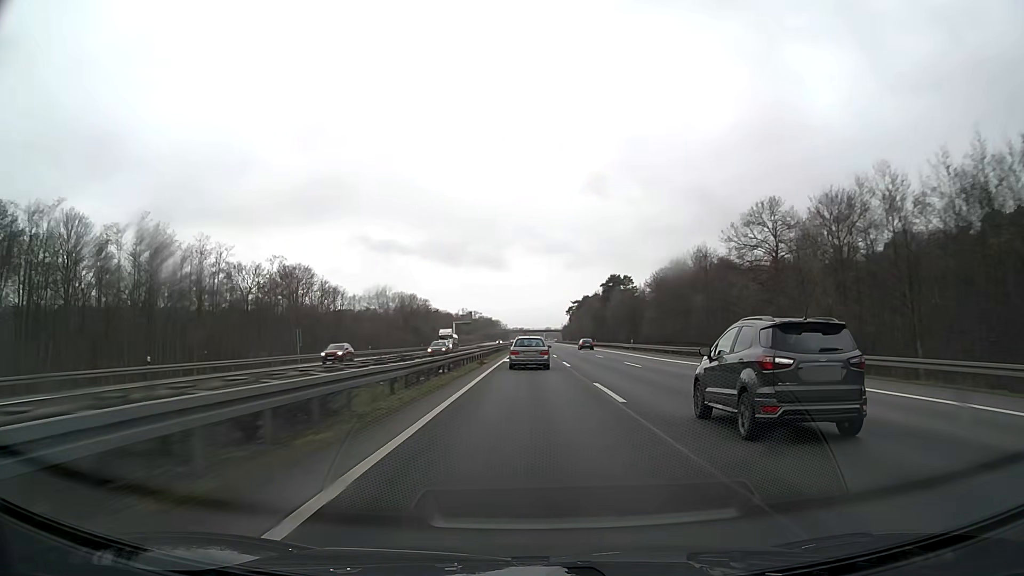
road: motorway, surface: asphalt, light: Day
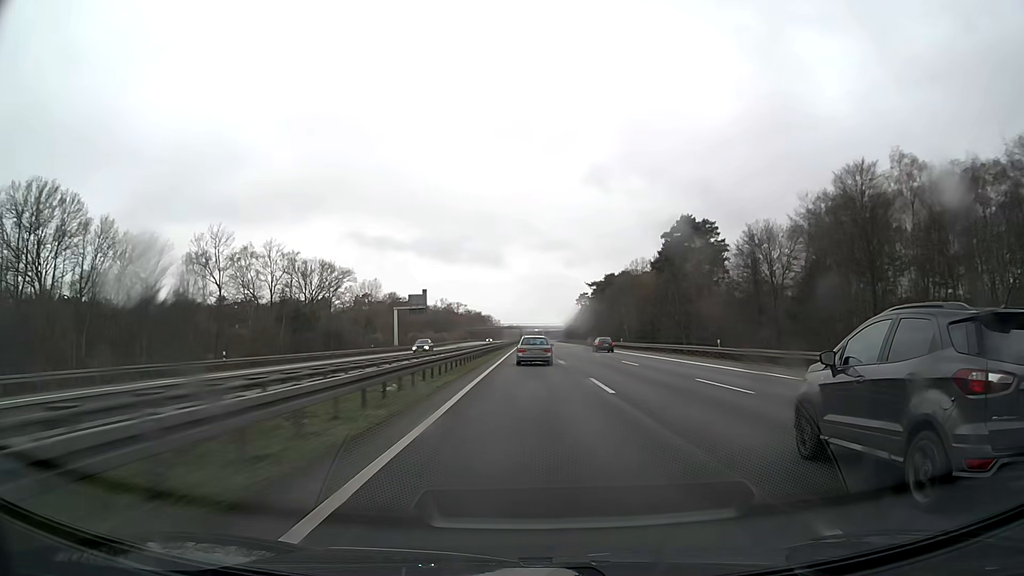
(-0.1, +89.5) m; 0°
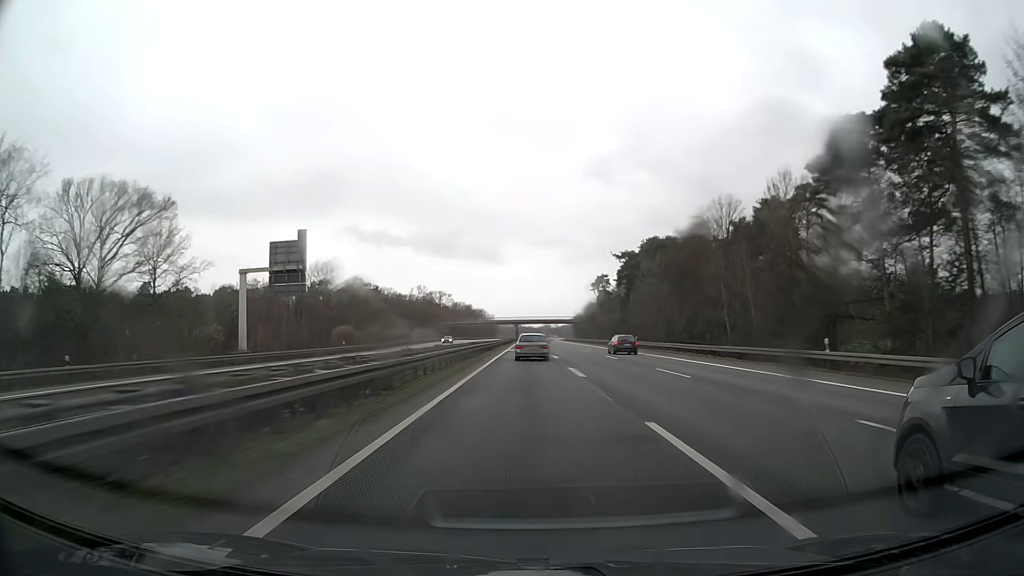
(+0.2, +66.3) m; 0°
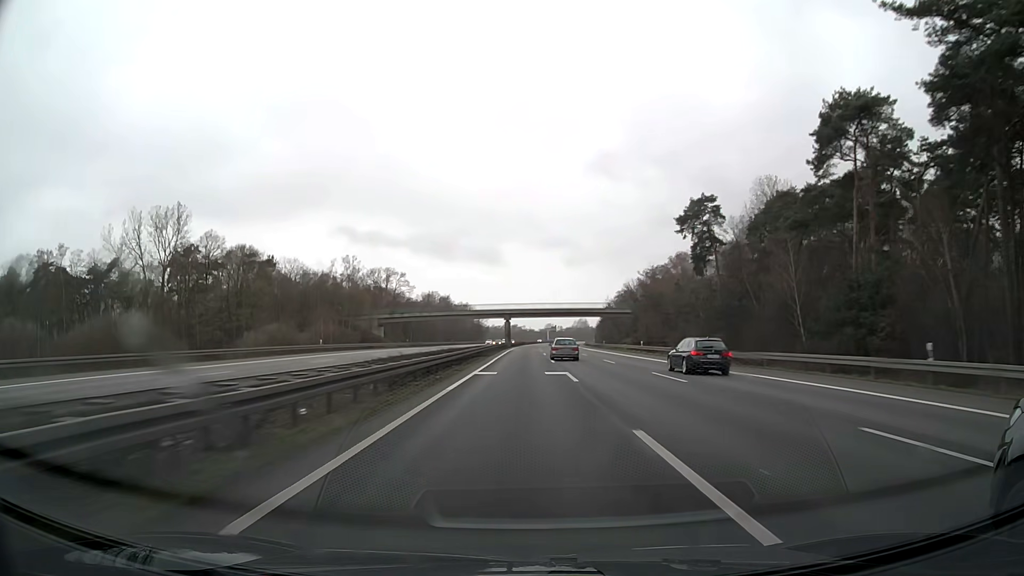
(0.0, +109.0) m; 0°
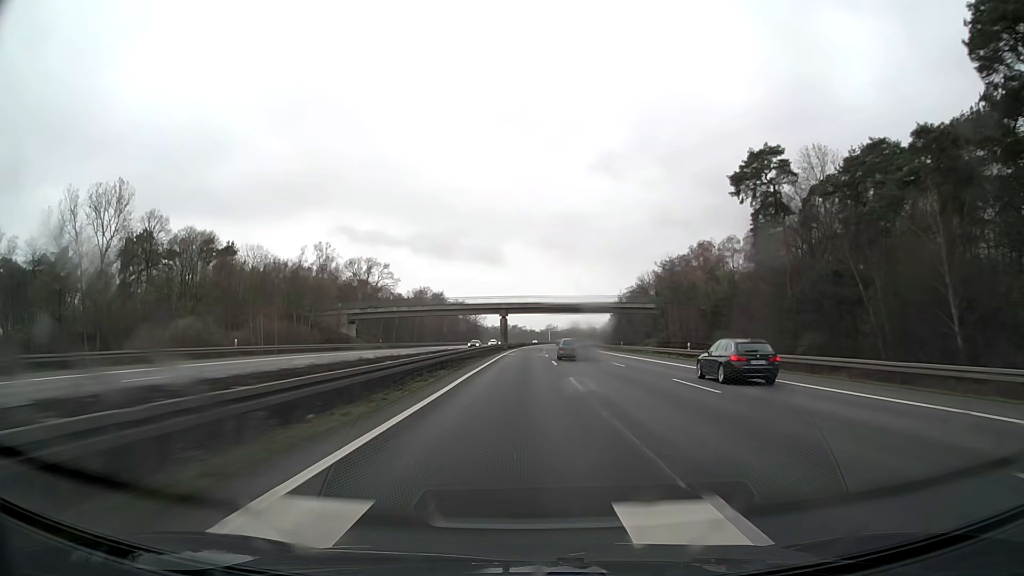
(0.0, +22.2) m; 0°
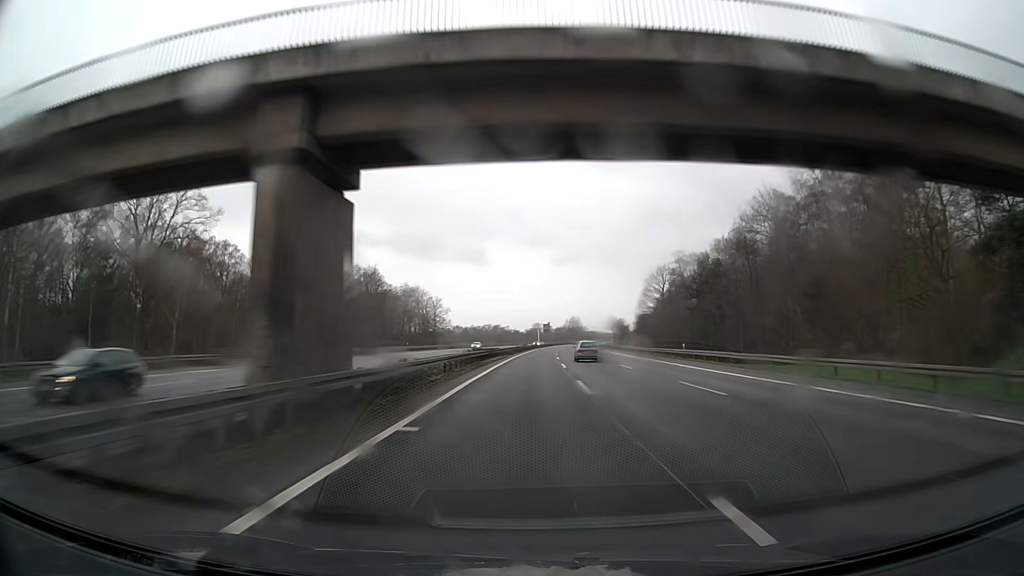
(+0.4, +90.7) m; +1°
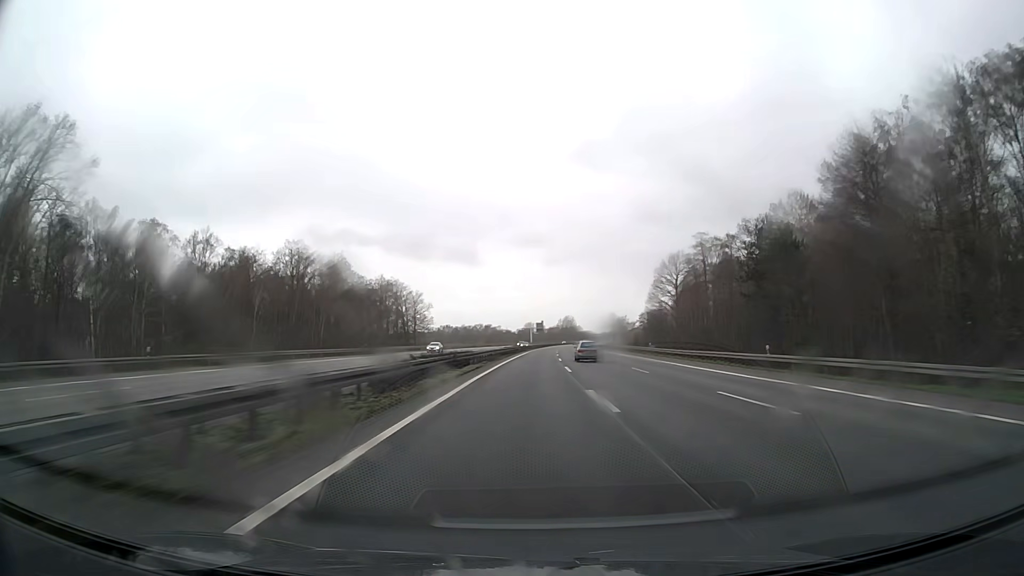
(+0.1, +23.1) m; +1°
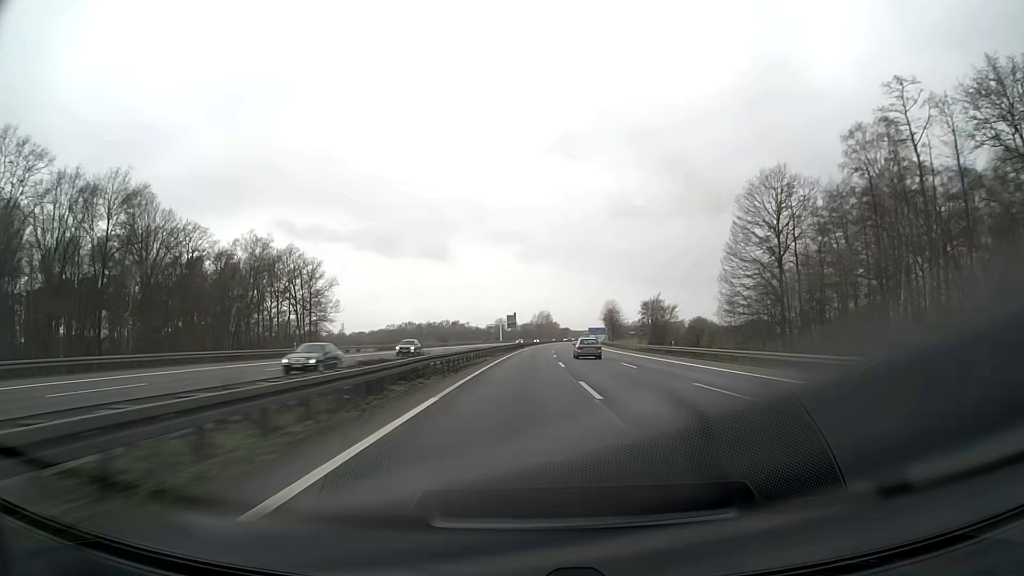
(+1.2, +70.0) m; +2°
(0, +10) (0, +20) (0, +30) (0, +40) (+1, +50) (+1, +60) (+1, +70) (+2, +80) (+2, +90) (+3, +100) m
